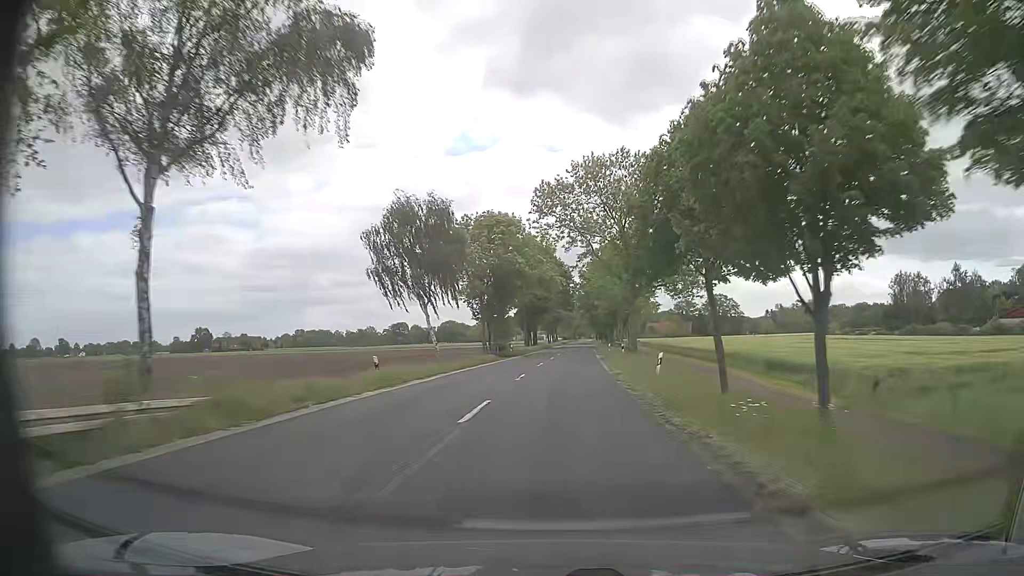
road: secondary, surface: asphalt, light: Day
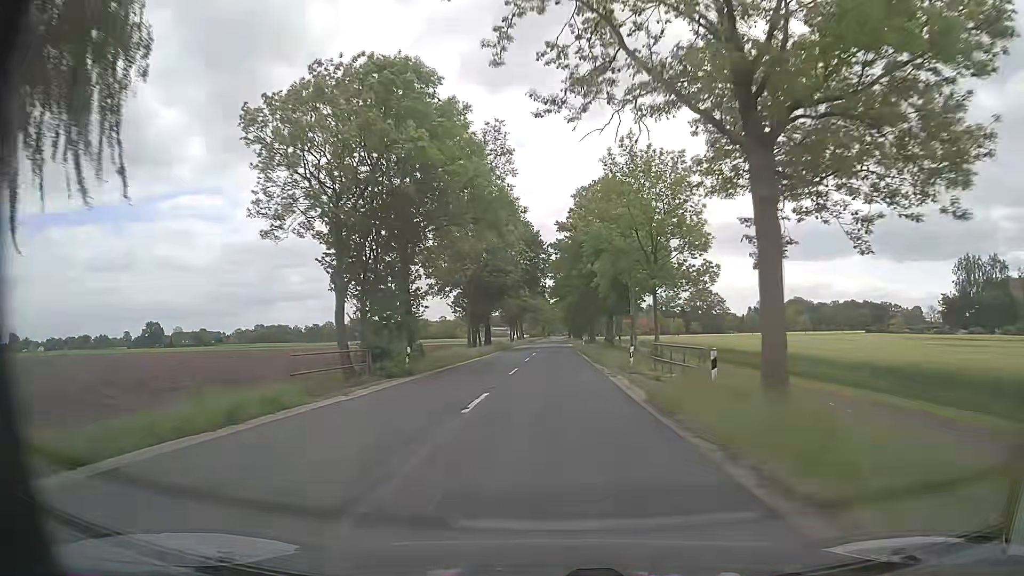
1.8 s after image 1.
(+0.9, +35.4) m; +3°
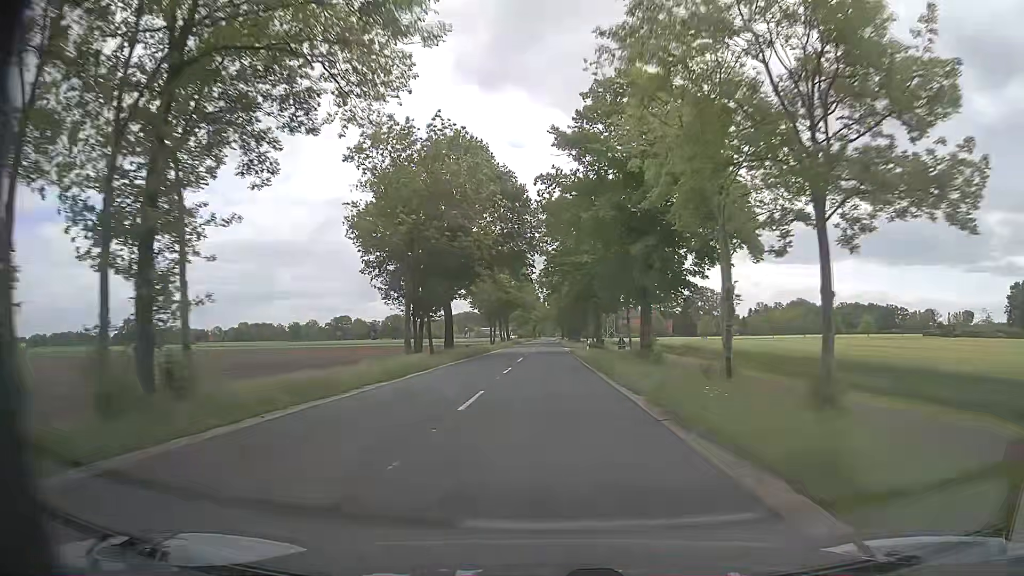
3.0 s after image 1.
(+0.2, +23.5) m; +1°
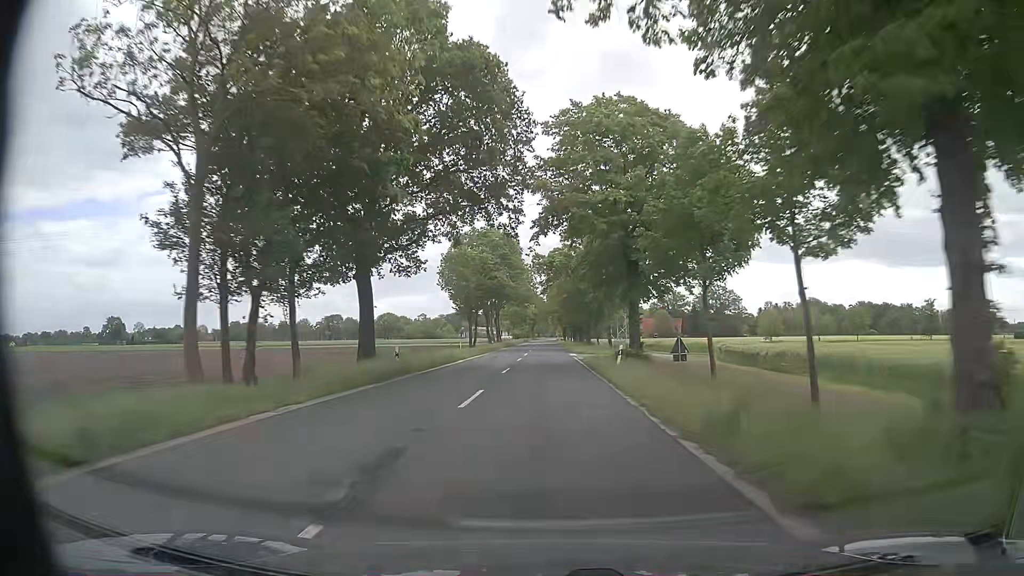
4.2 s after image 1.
(-0.1, +23.6) m; 0°
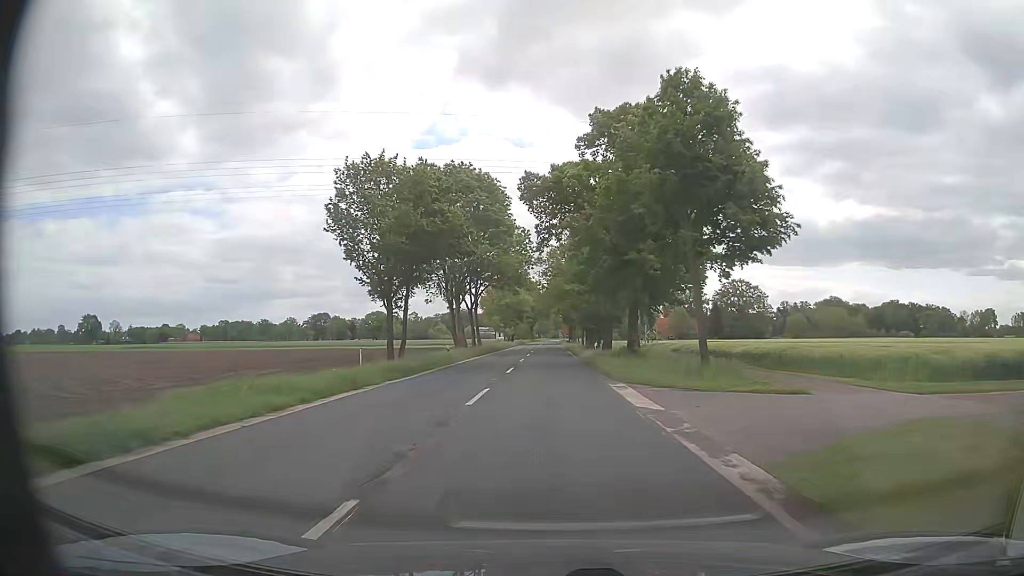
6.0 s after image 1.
(-0.2, +35.4) m; 0°
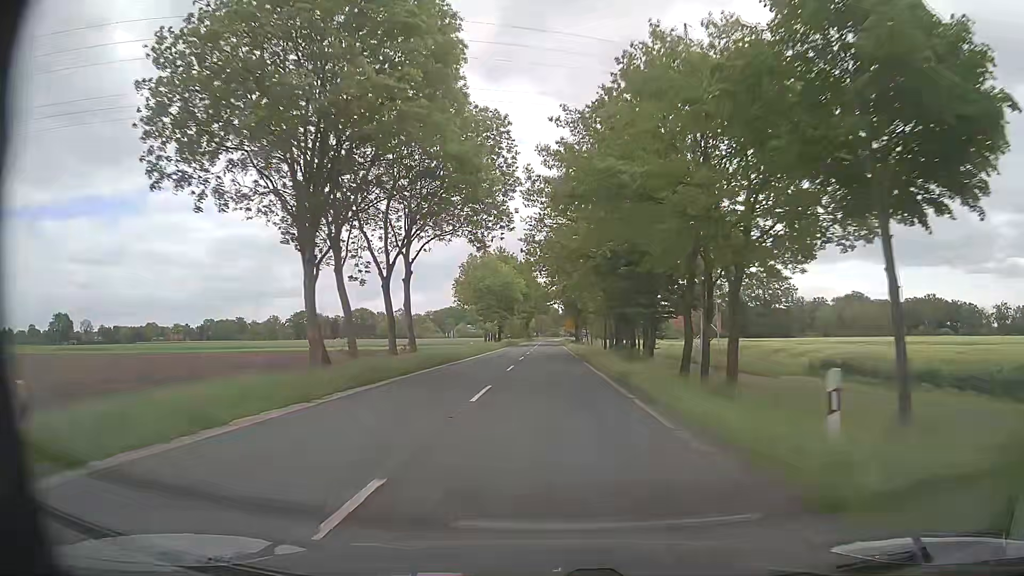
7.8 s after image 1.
(-0.1, +35.4) m; 0°
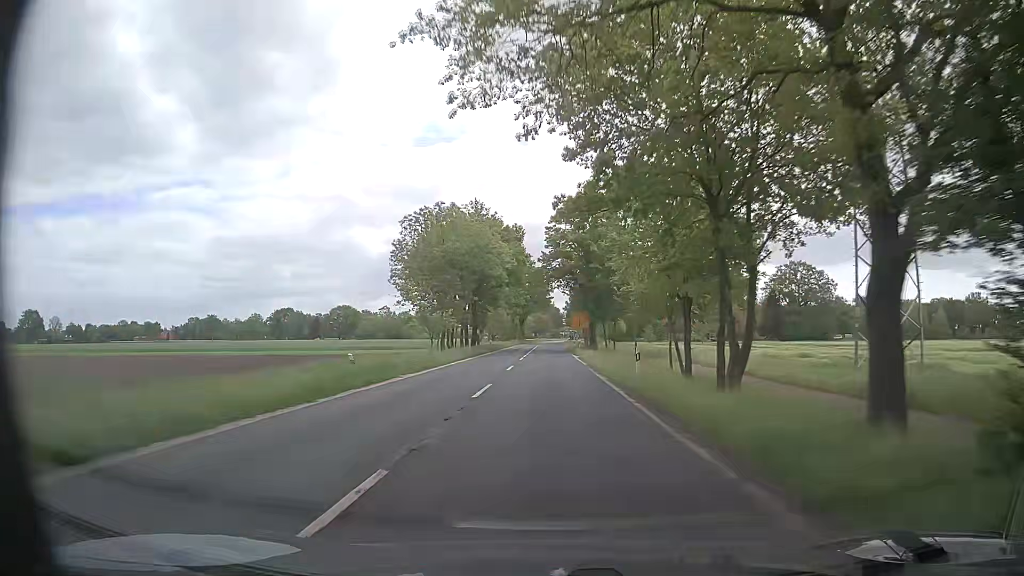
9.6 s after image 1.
(+0.3, +35.4) m; +1°
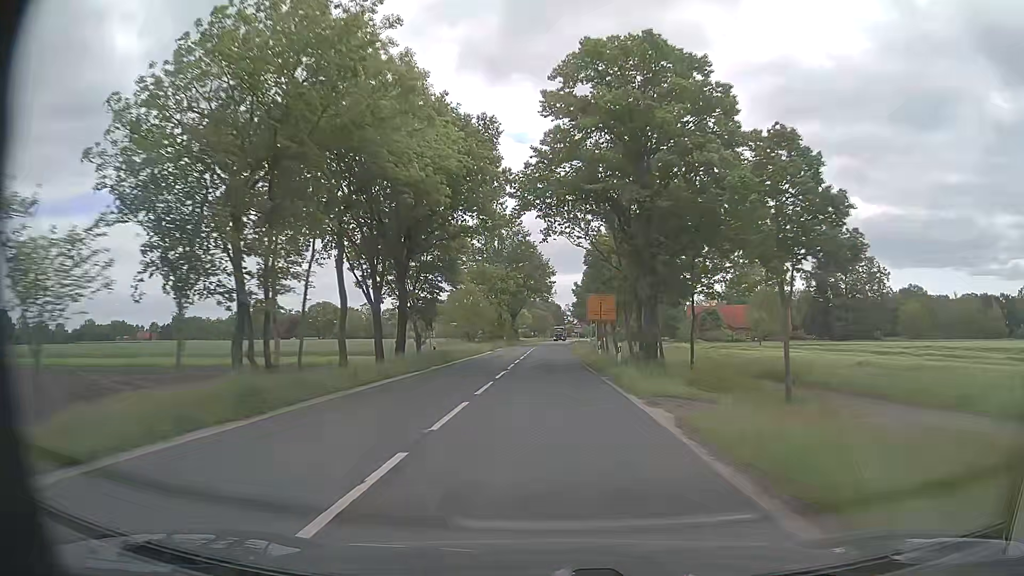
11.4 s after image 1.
(-0.1, +35.6) m; 0°
(0, +10) (0, +20) (0, +30) (0, +40) (0, +50) (0, +60) (0, +70) (0, +80) (+1, +90) (+1, +100) m
